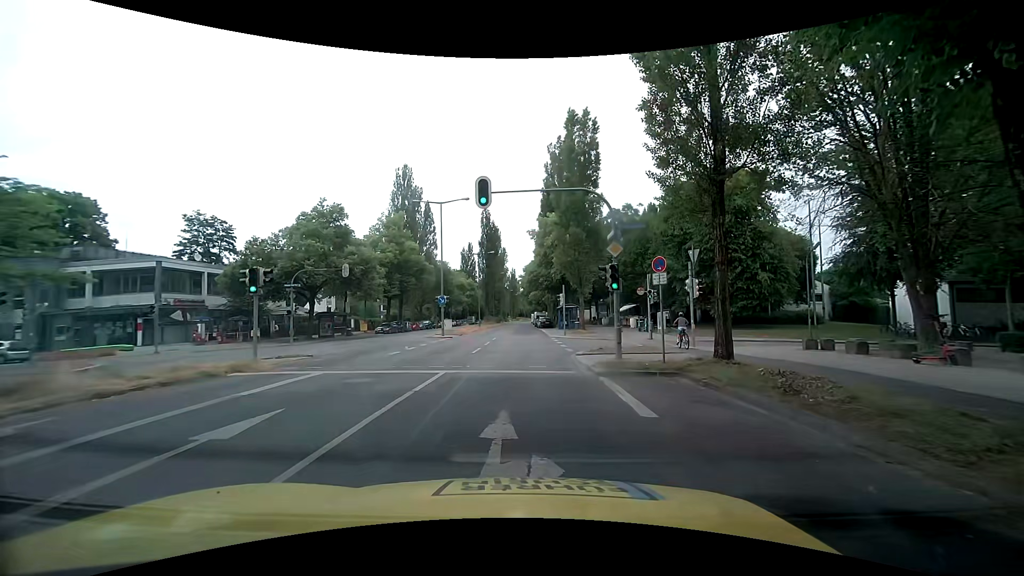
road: secondary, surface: asphalt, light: Day
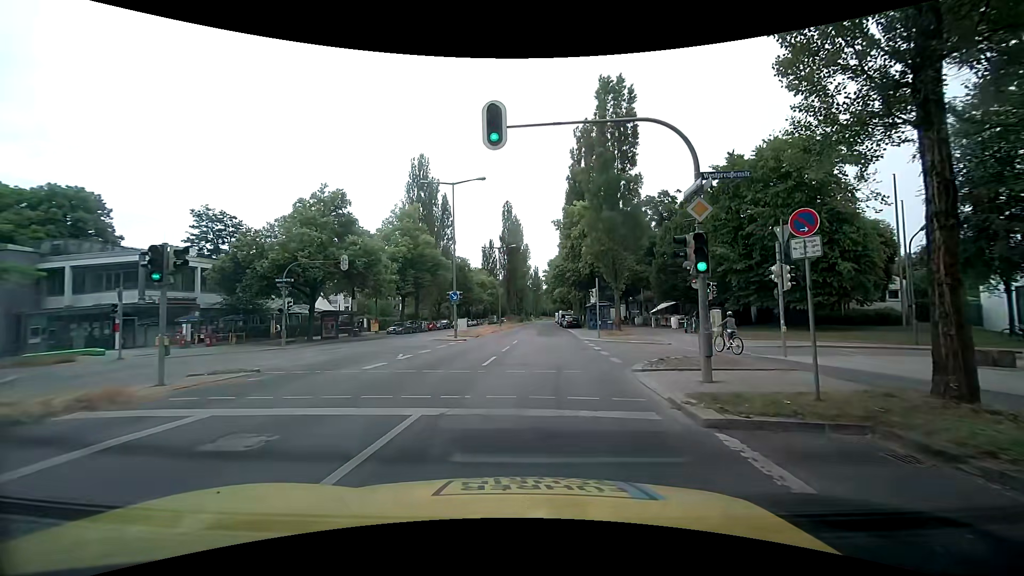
(0.0, +5.8) m; -1°
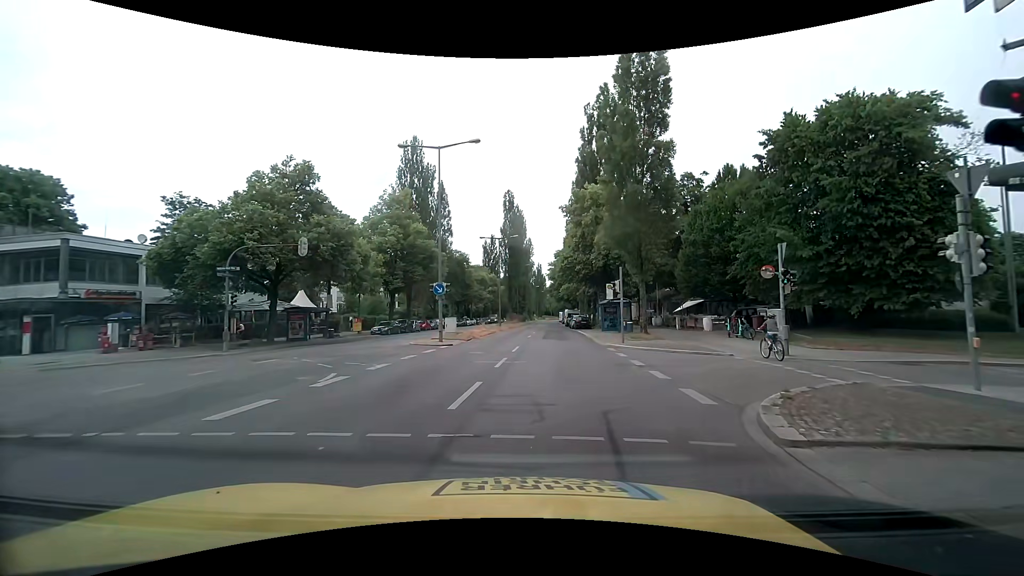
(-0.1, +7.1) m; -1°
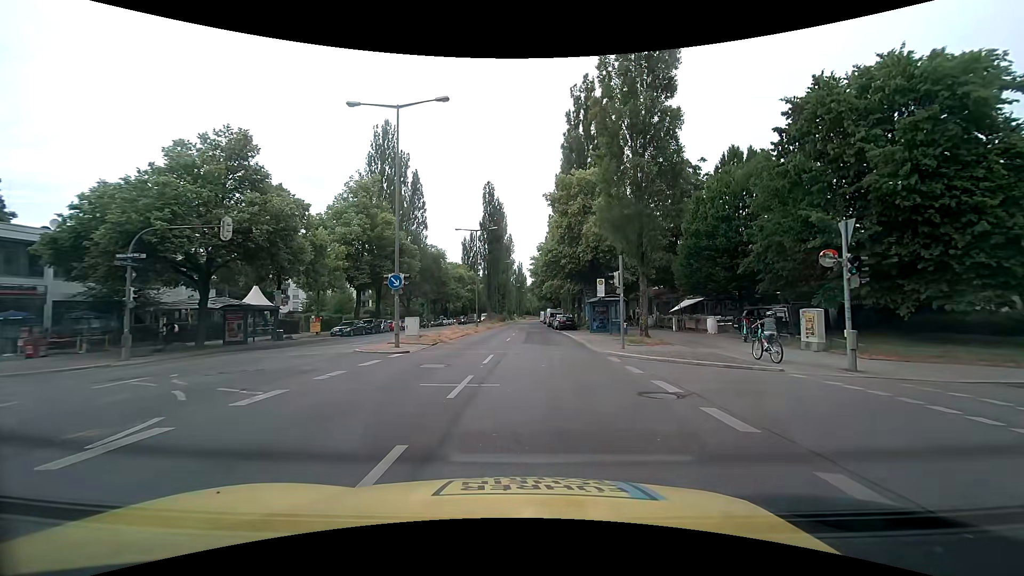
(+0.1, +5.0) m; +3°
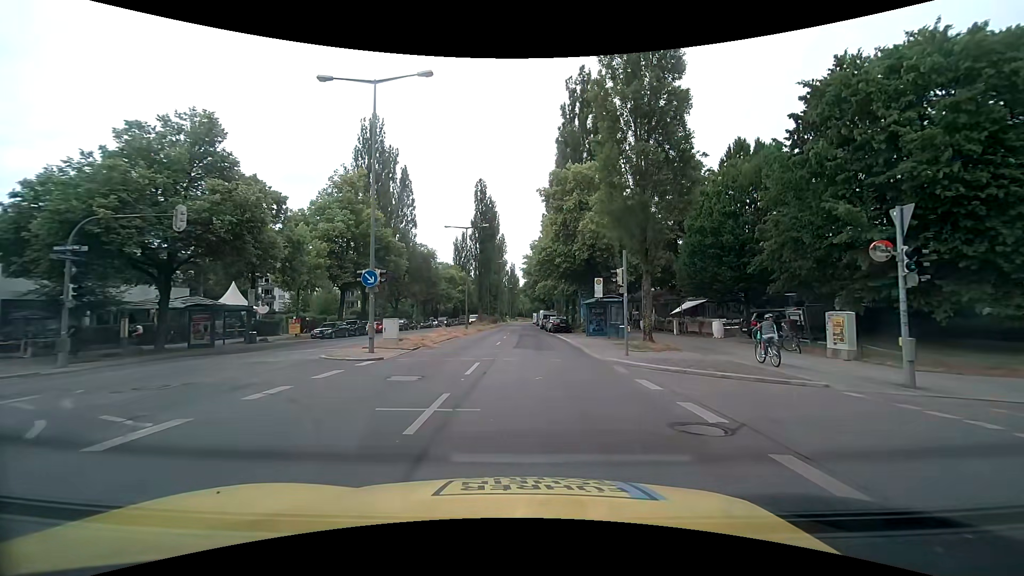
(0.0, +2.4) m; 0°
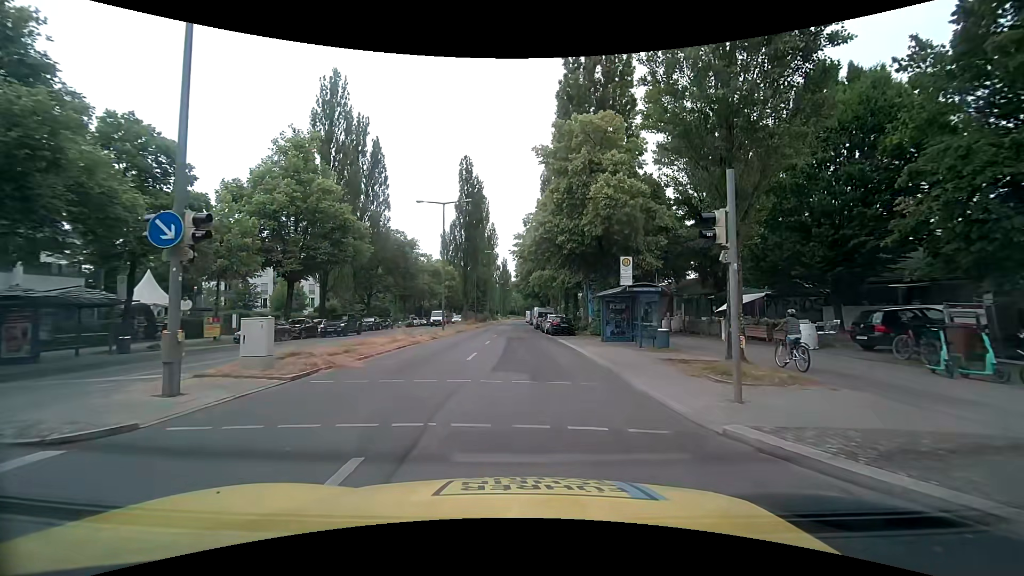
(+0.2, +10.2) m; +2°
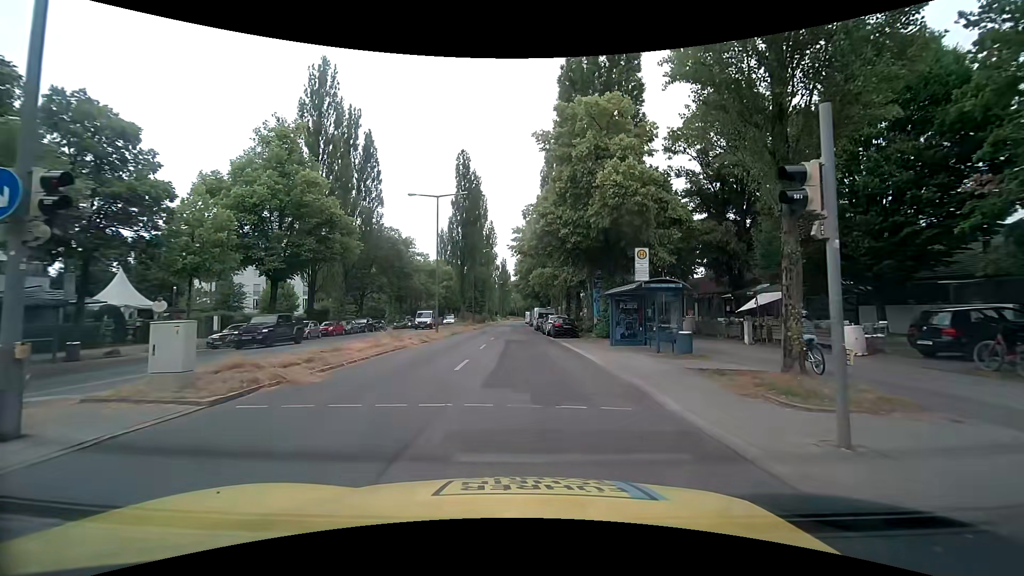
(0.0, +2.7) m; 0°
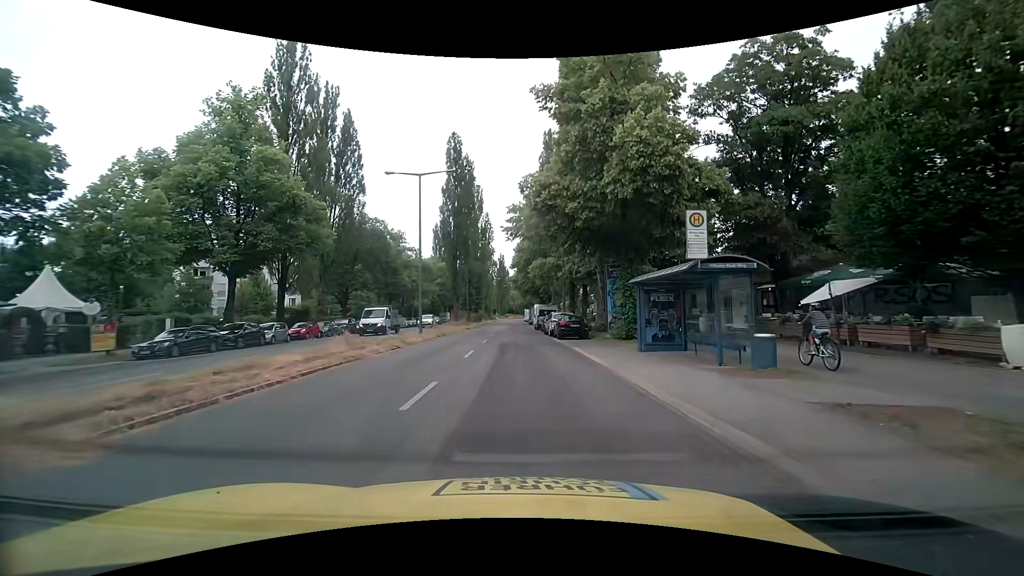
(0.0, +5.6) m; 0°
(0, +10) (0, +20) (-1, +30) (-1, +40) (-1, +50) (-1, +60) (-1, +70) (-1, +80) (-2, +90) (-2, +100) m
